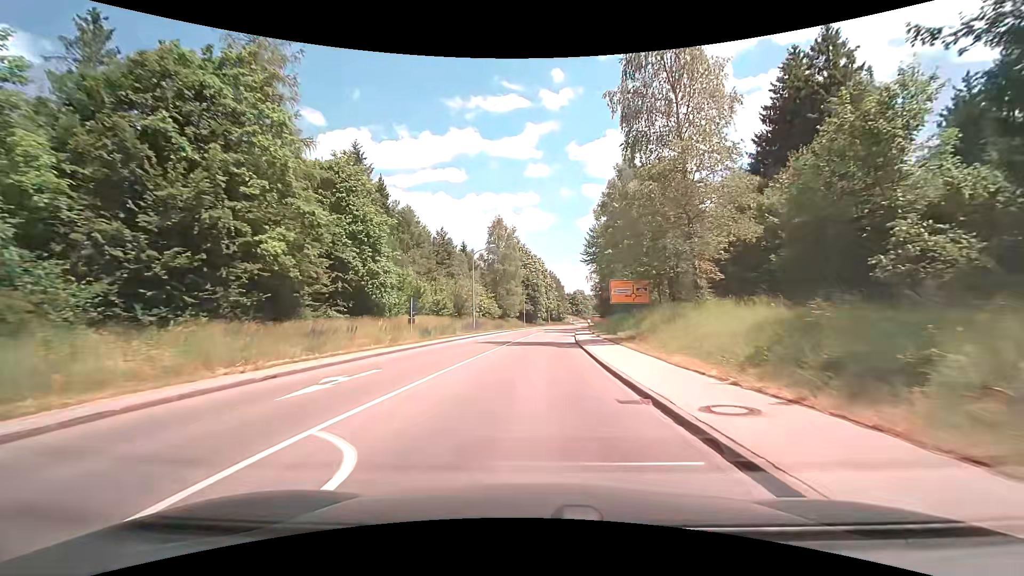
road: tertiary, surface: asphalt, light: Day
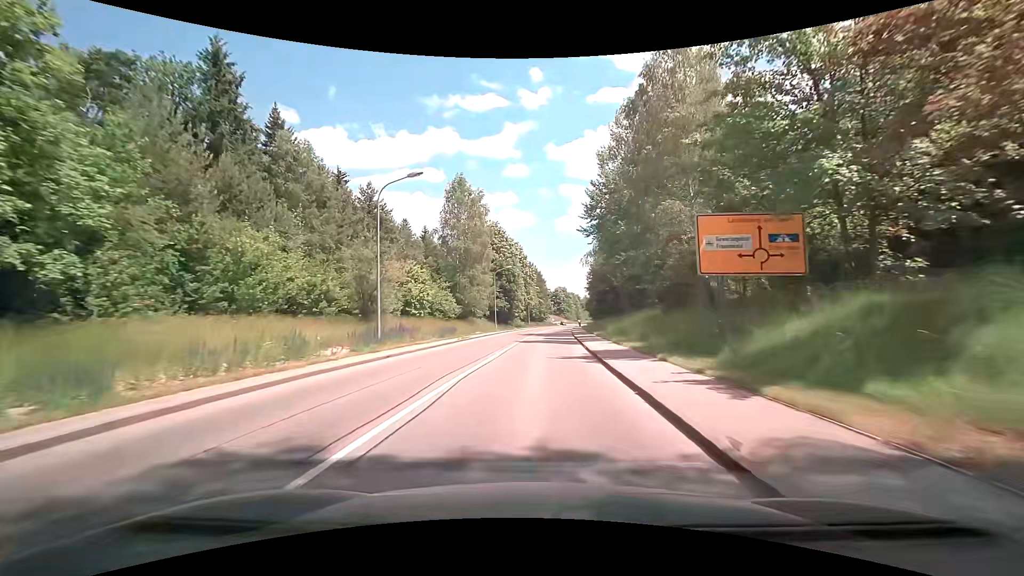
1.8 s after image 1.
(+0.5, +25.7) m; +2°
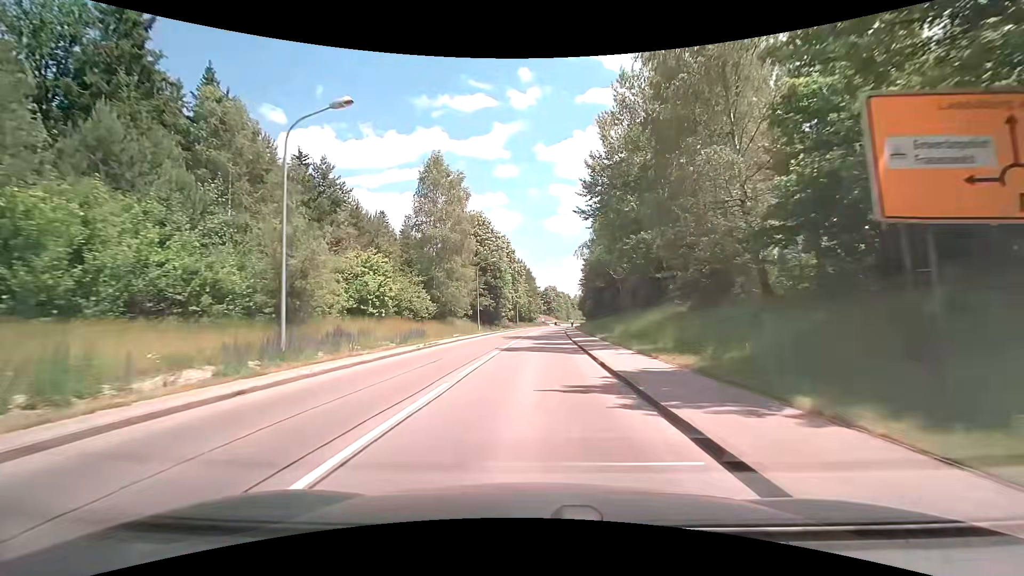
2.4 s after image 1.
(+0.1, +8.5) m; +1°
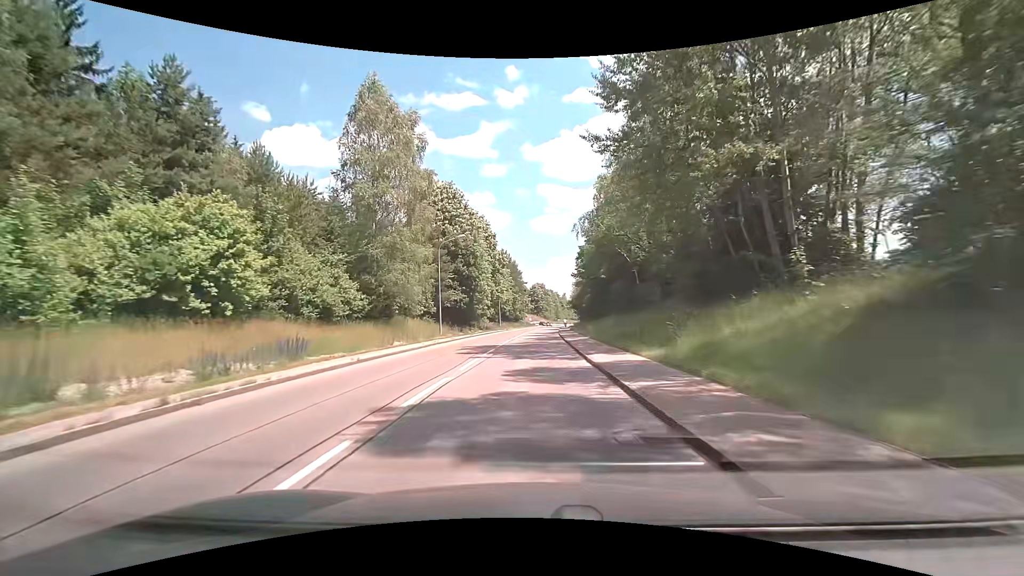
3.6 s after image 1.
(+0.4, +16.7) m; +1°
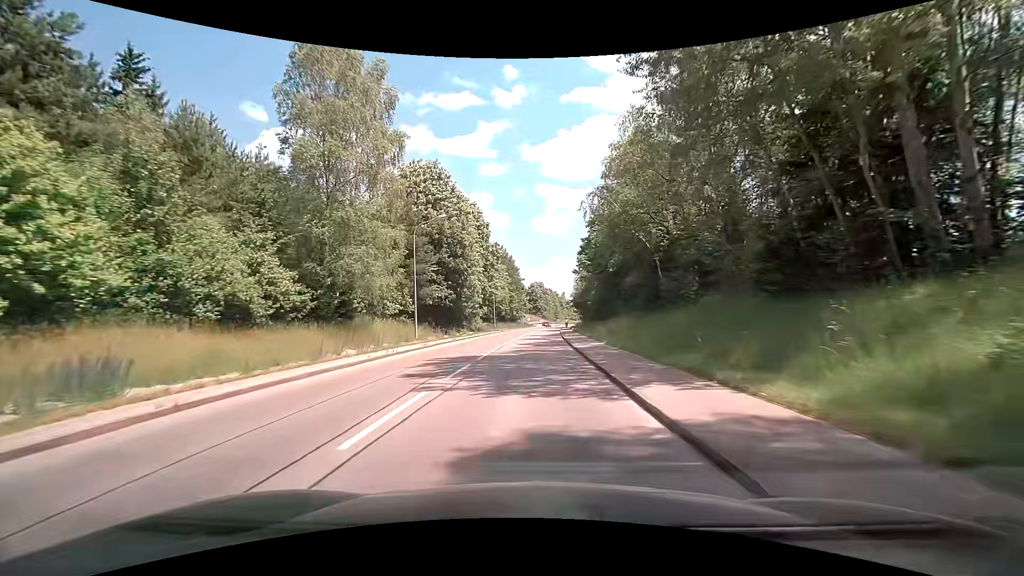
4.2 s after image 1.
(+0.1, +8.3) m; +1°
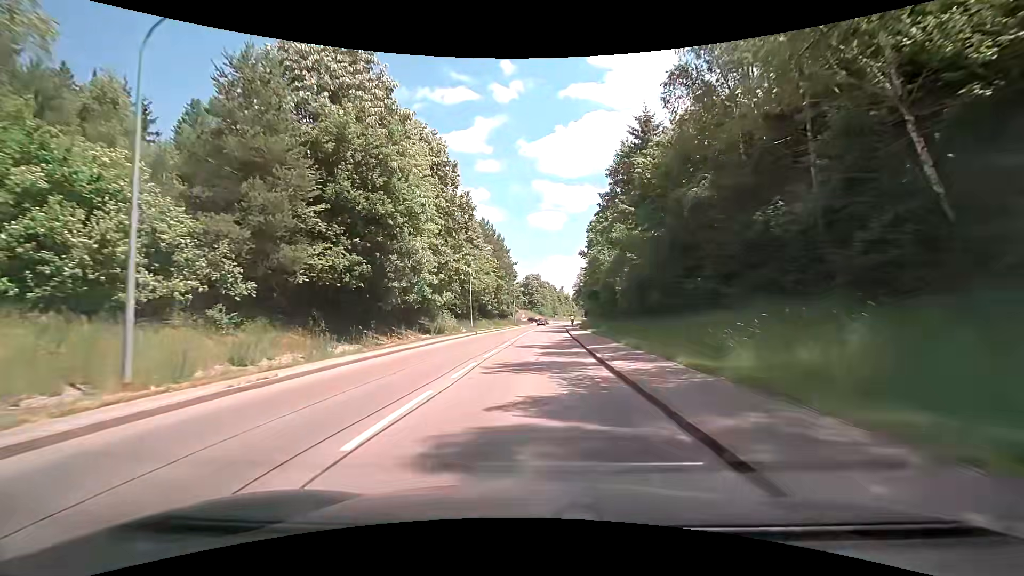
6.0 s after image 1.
(-0.2, +24.2) m; 0°
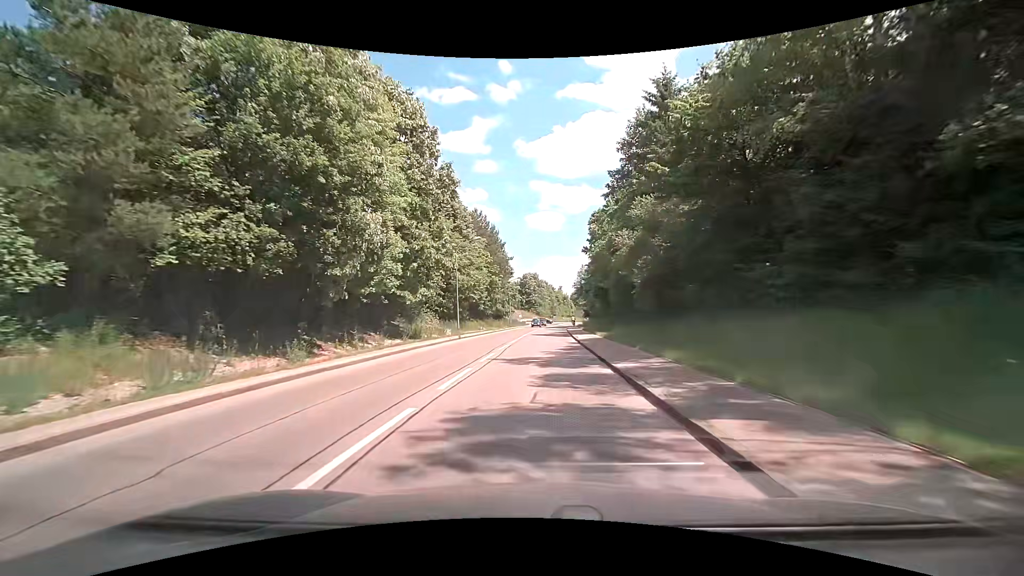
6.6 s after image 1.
(0.0, +7.6) m; 0°
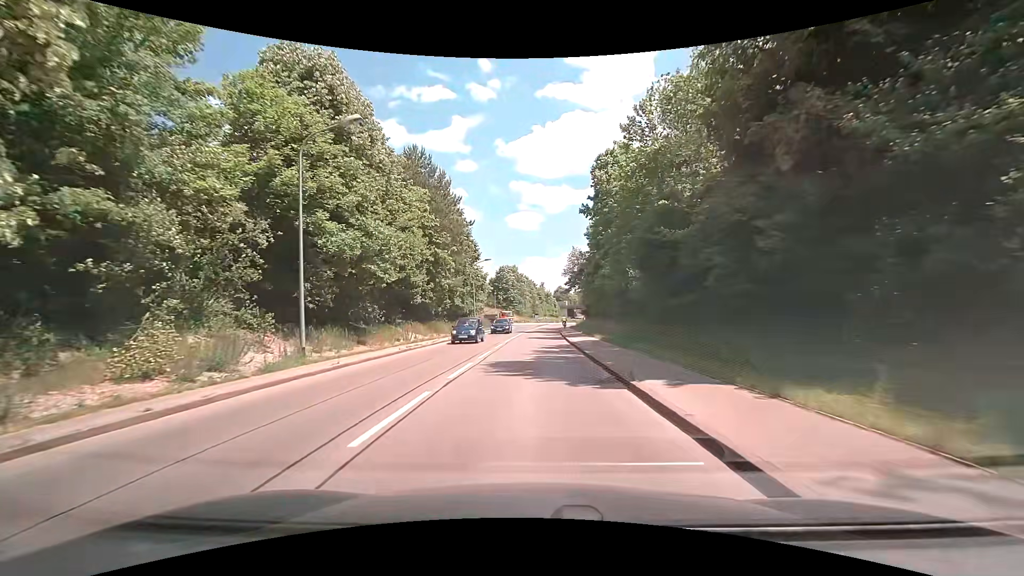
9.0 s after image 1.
(+0.4, +27.9) m; +2°
(0, +10) (0, +20) (0, +30) (0, +40) (+1, +50) (+1, +60) (+1, +70) (+2, +80) (+3, +90) (+6, +99) m
